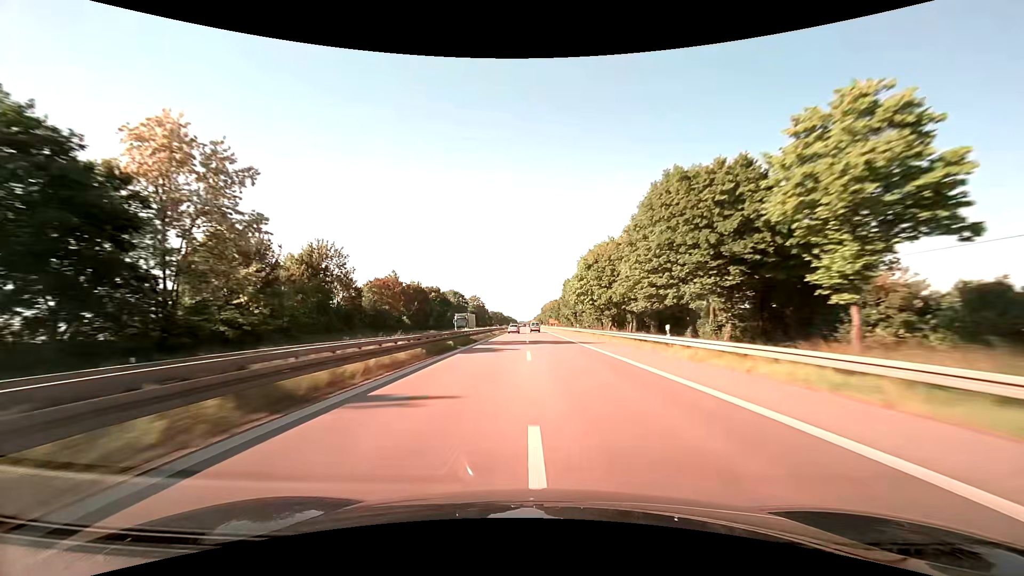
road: trunk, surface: asphalt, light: Day
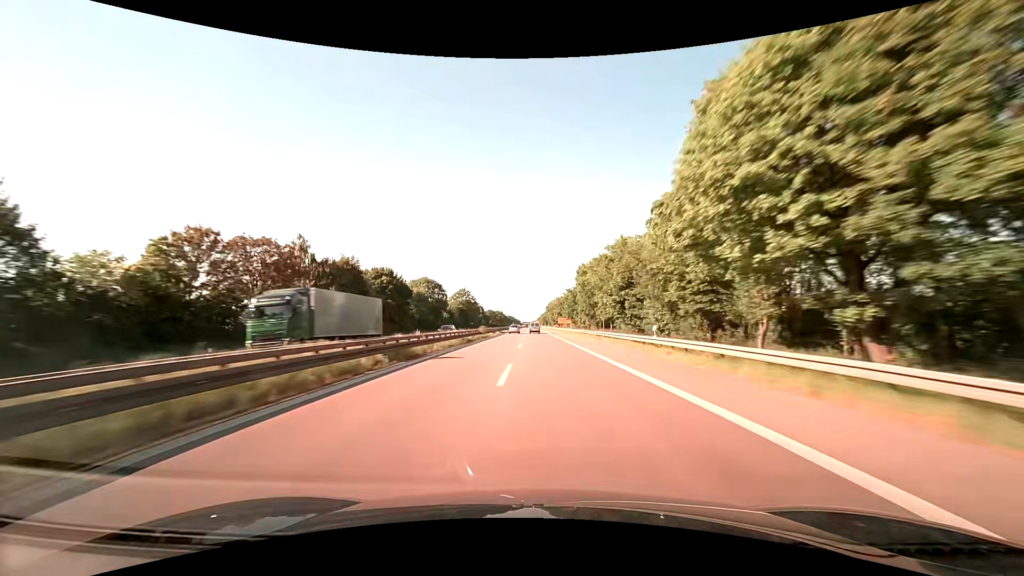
(-0.2, +43.4) m; -1°
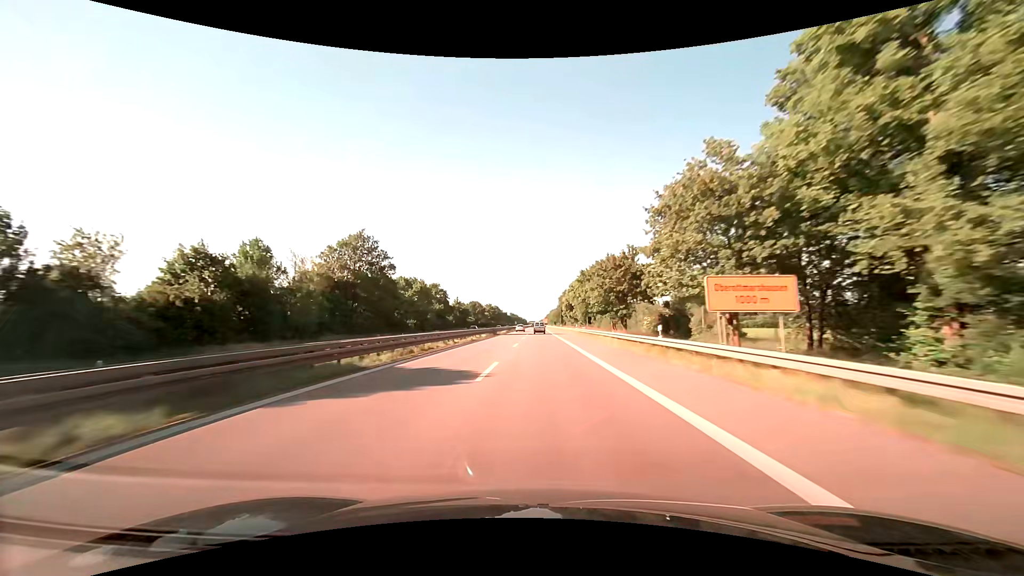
(-0.4, +106.5) m; -1°
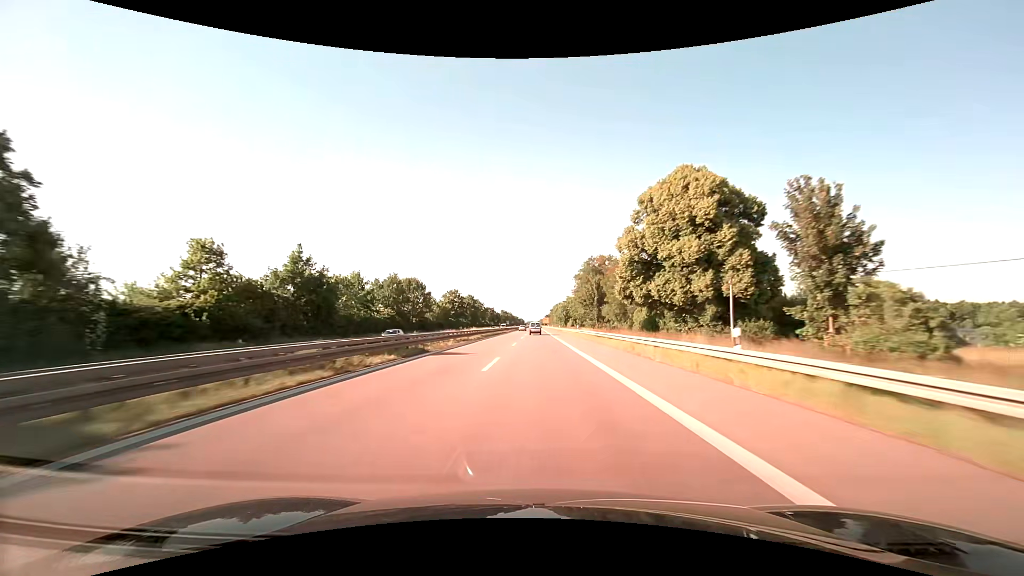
(+0.2, +104.9) m; 0°
(0, +10) (0, +20) (0, +30) (0, +40) (0, +50) (0, +60) (0, +70) (0, +80) (0, +90) (0, +100) m
